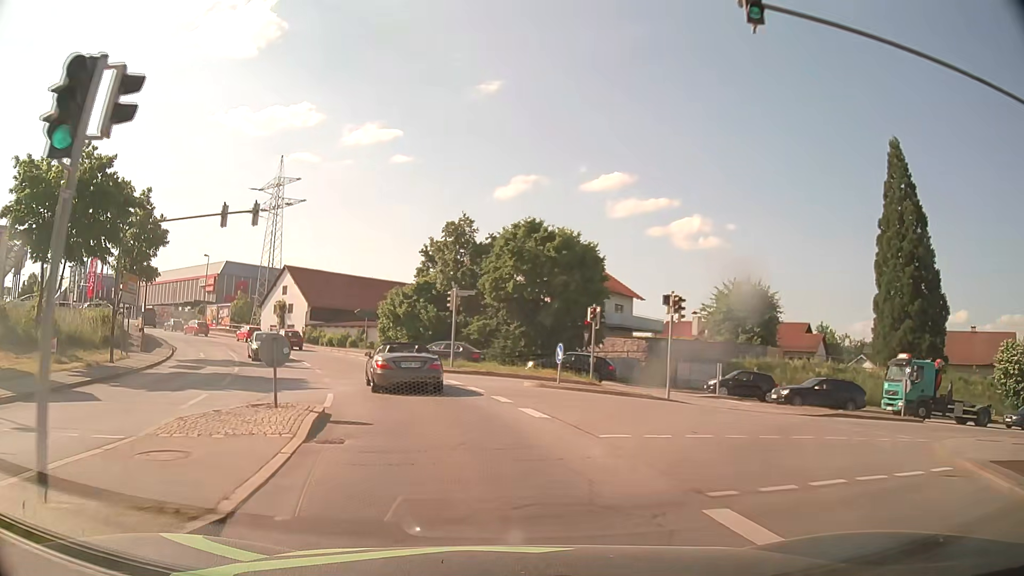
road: tertiary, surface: asphalt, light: Day
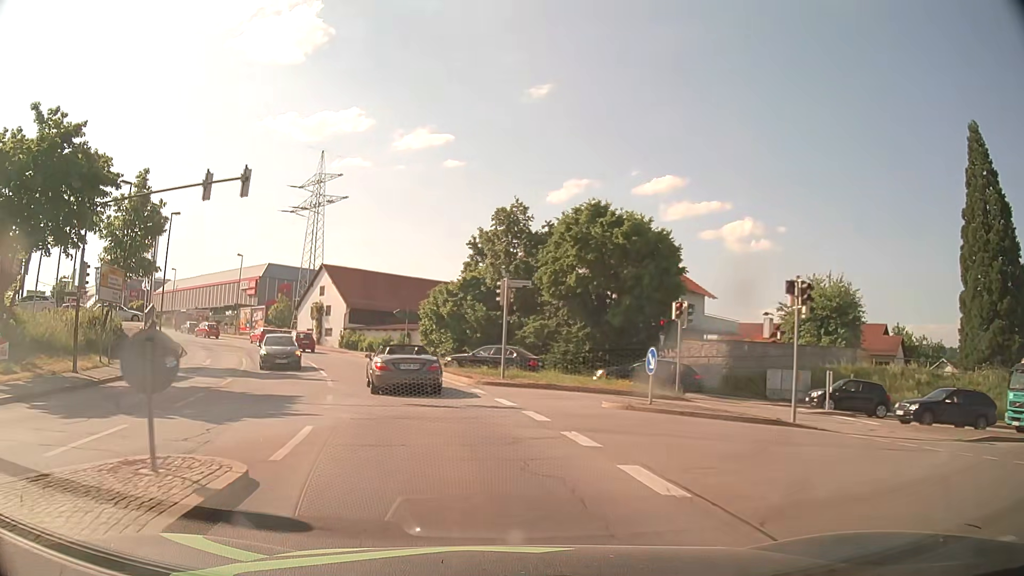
(-0.2, +6.2) m; -4°
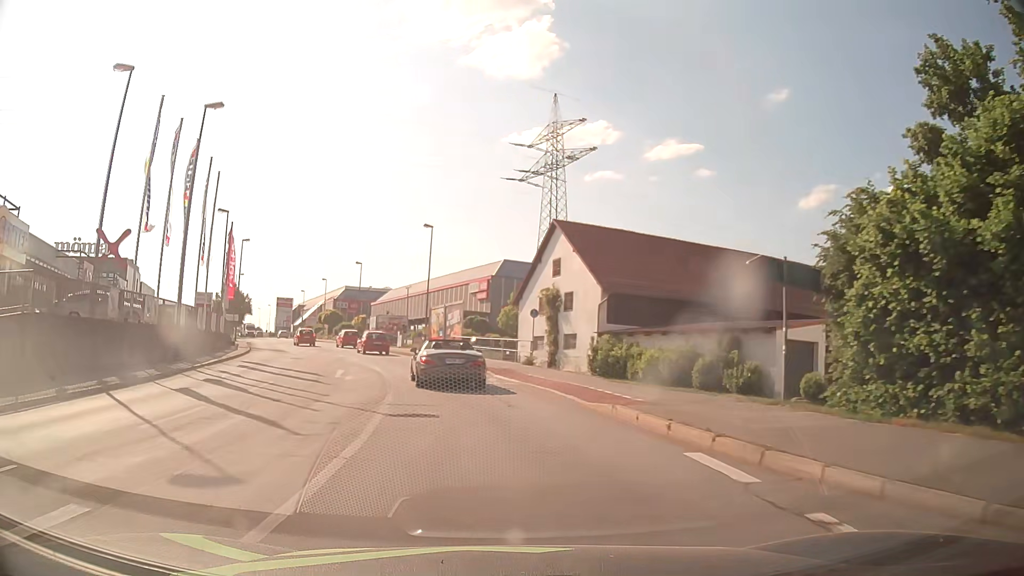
(-6.4, +30.6) m; -22°
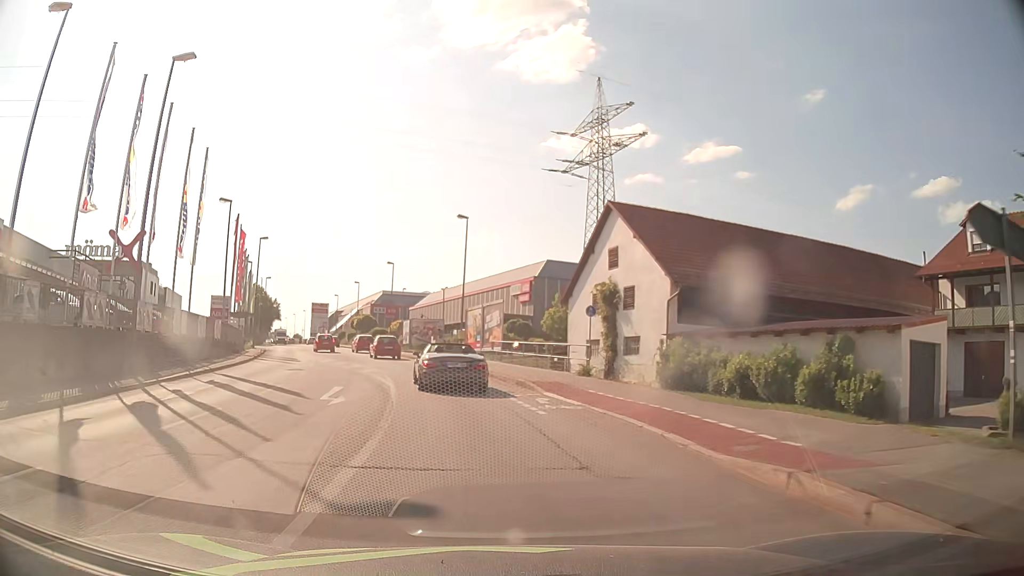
(-0.2, +6.2) m; -4°
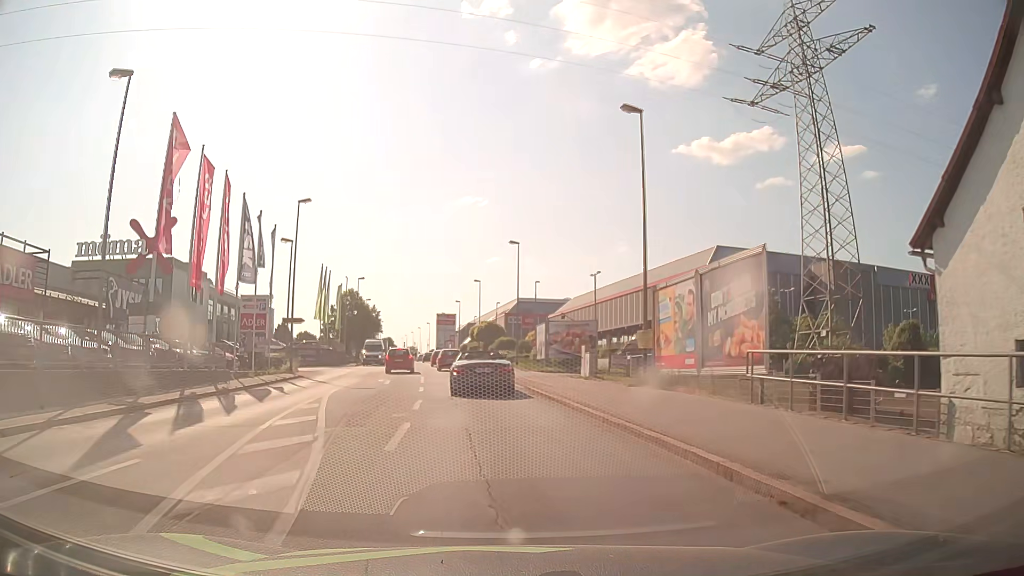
(-2.7, +23.8) m; -12°
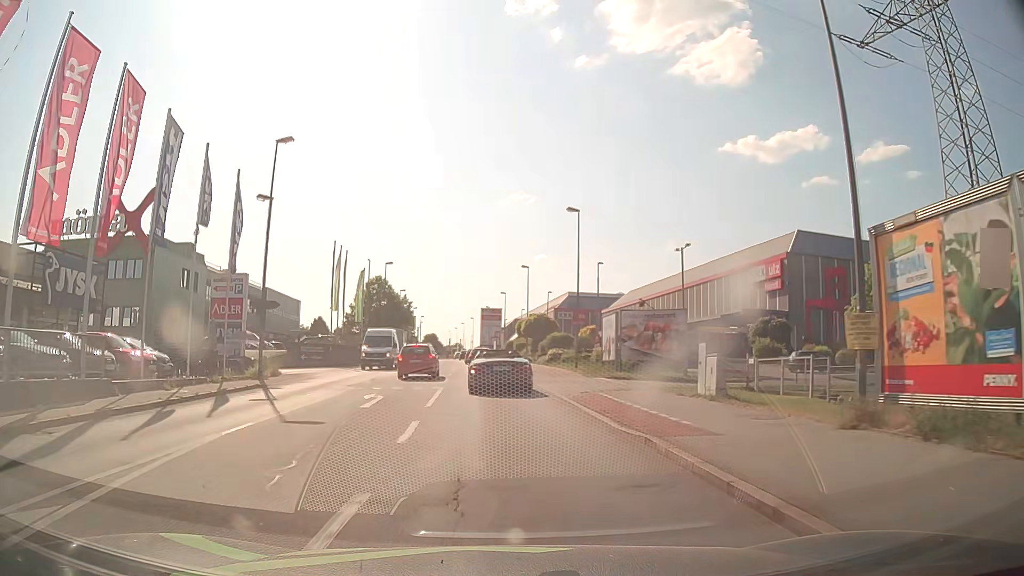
(-0.5, +12.0) m; -4°
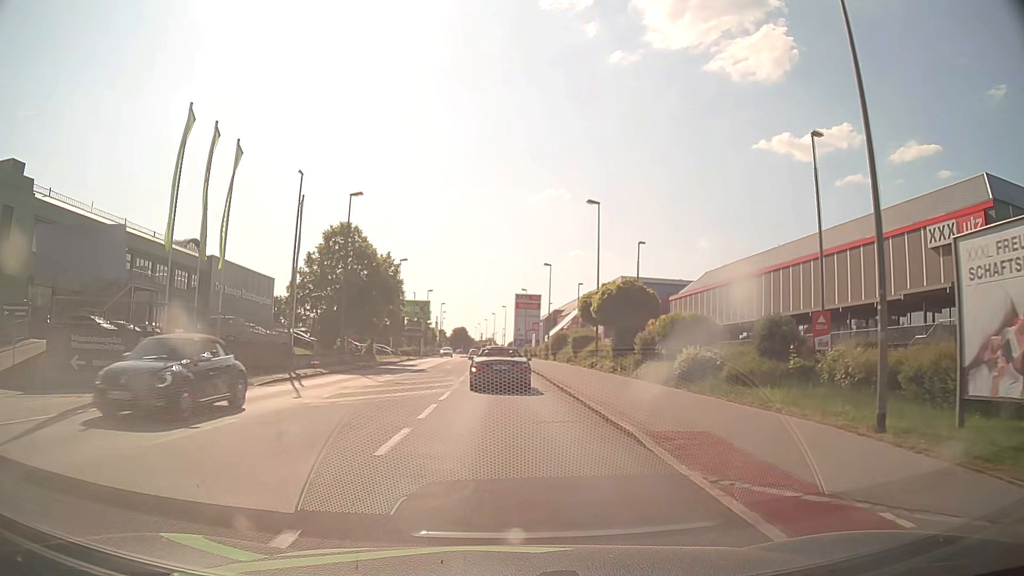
(-1.1, +30.5) m; -3°
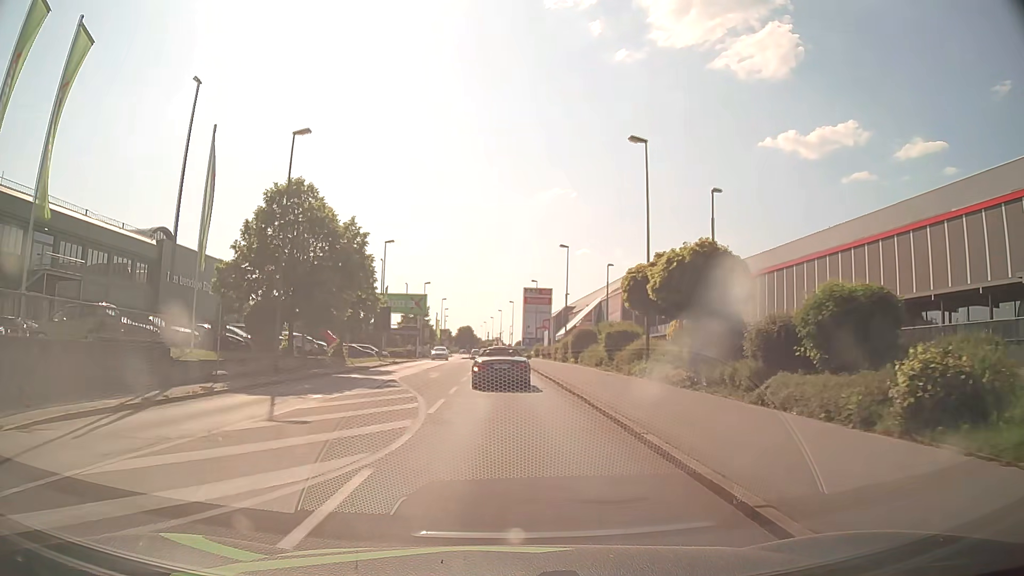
(0.0, +12.6) m; -1°
(0, +10) (0, +20) (0, +30) (0, +40) (0, +50) (-1, +60) (-1, +70) (-1, +80) (-2, +90) (-2, +100) m
